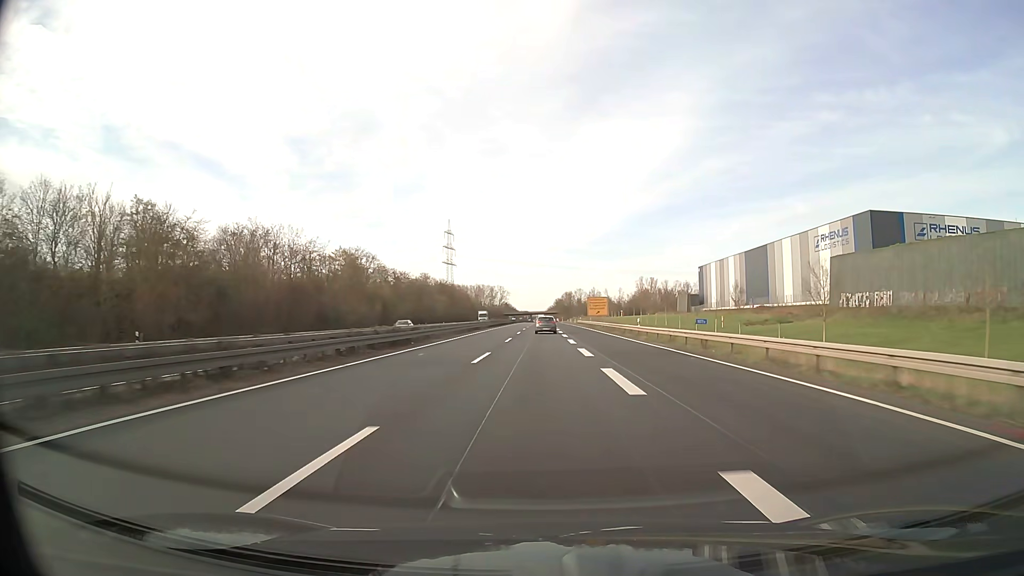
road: trunk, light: Day
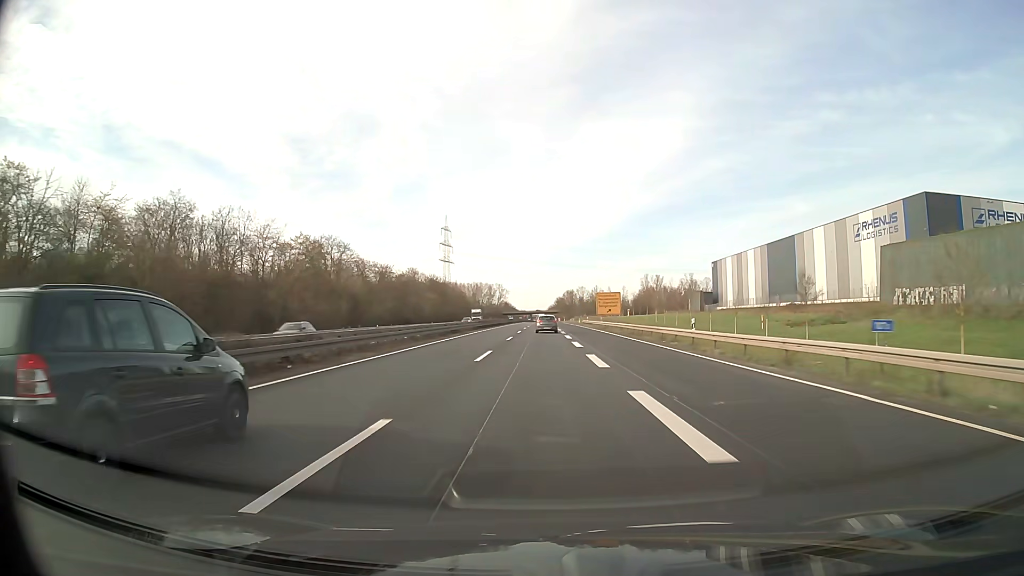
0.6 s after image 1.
(0.0, +17.4) m; 0°
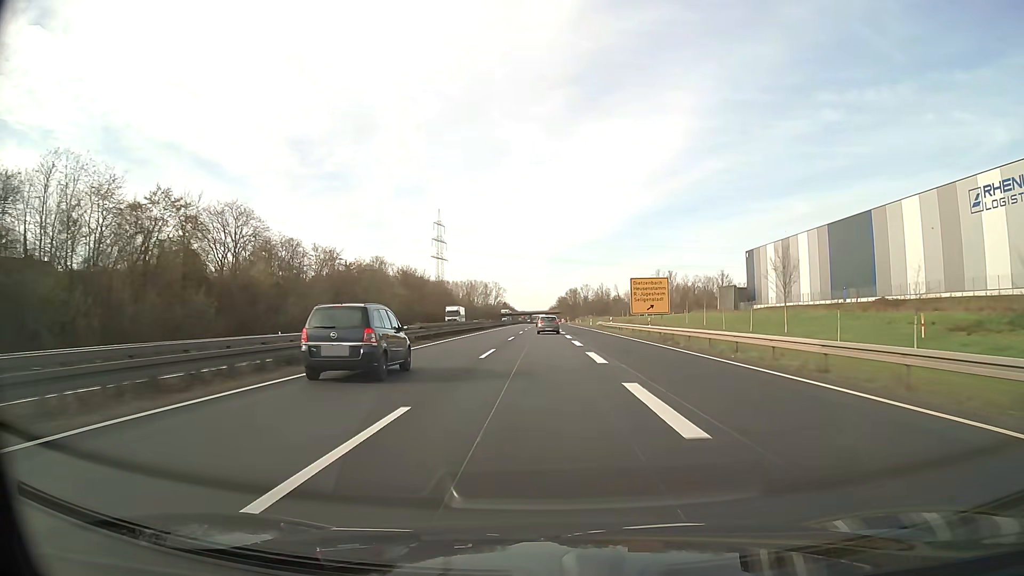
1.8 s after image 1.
(0.0, +34.8) m; 0°
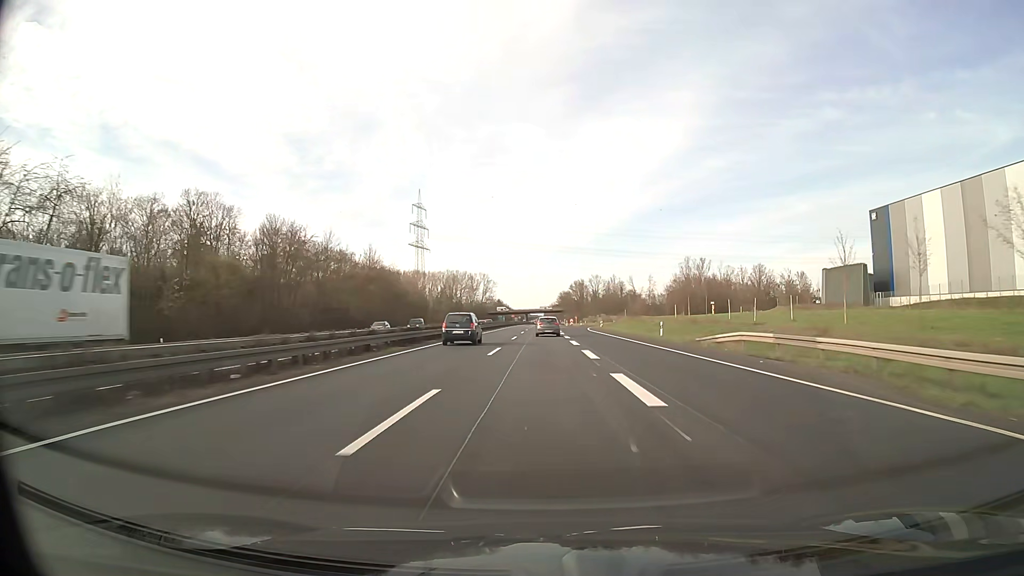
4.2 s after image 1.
(+0.1, +69.5) m; 0°
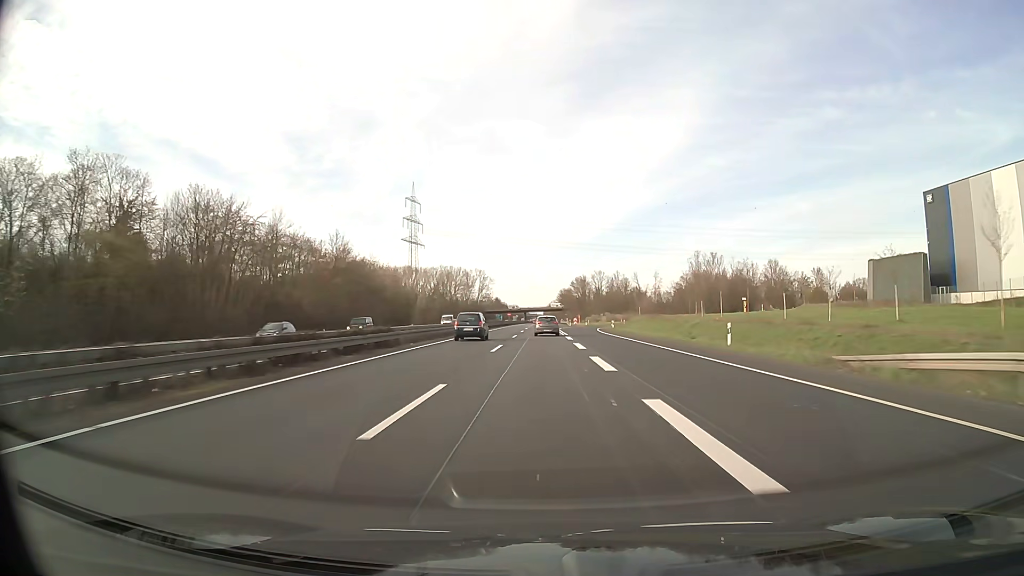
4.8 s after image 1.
(0.0, +17.3) m; 0°
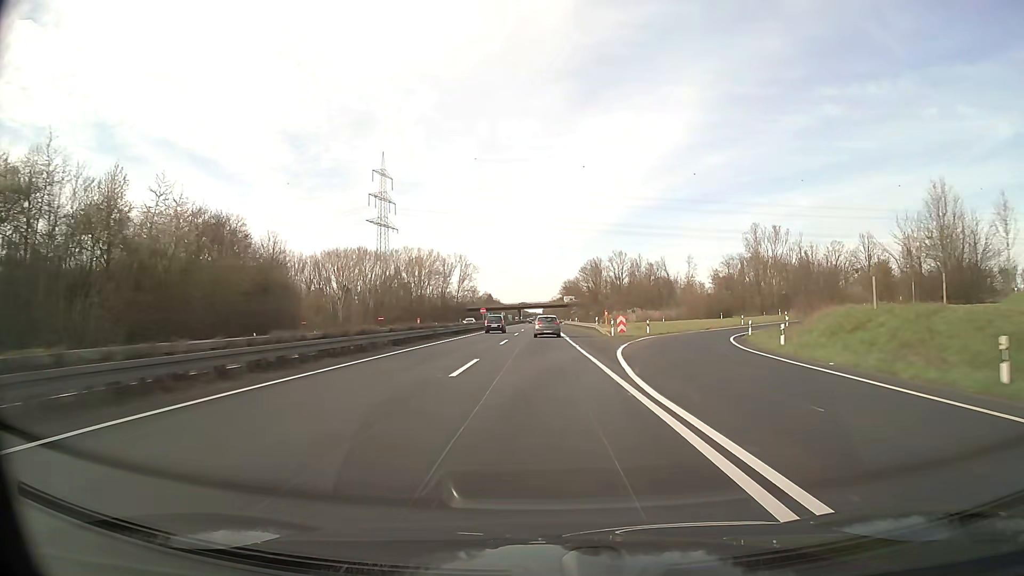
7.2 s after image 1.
(0.0, +68.4) m; 0°
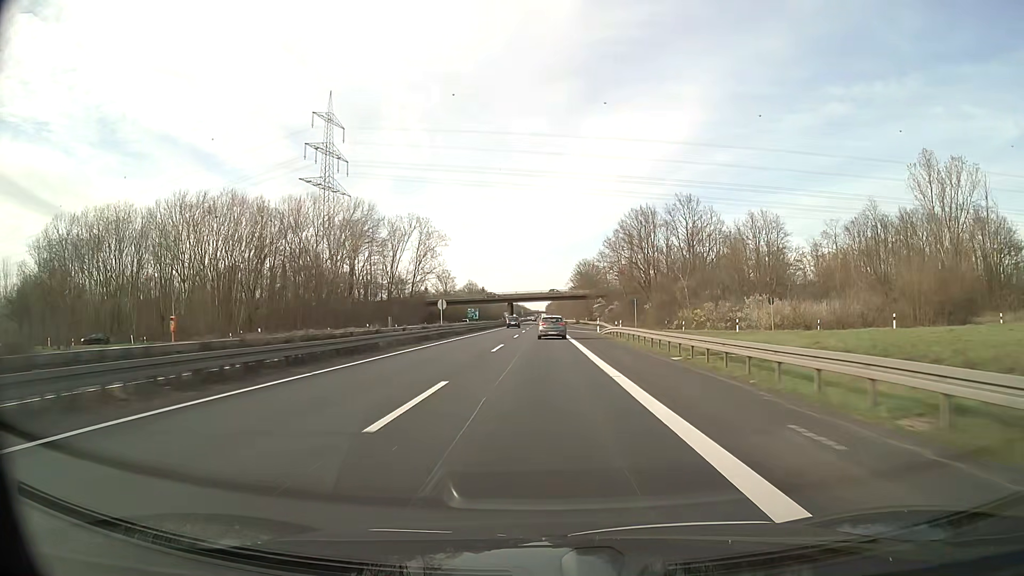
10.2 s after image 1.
(-0.1, +84.0) m; 0°
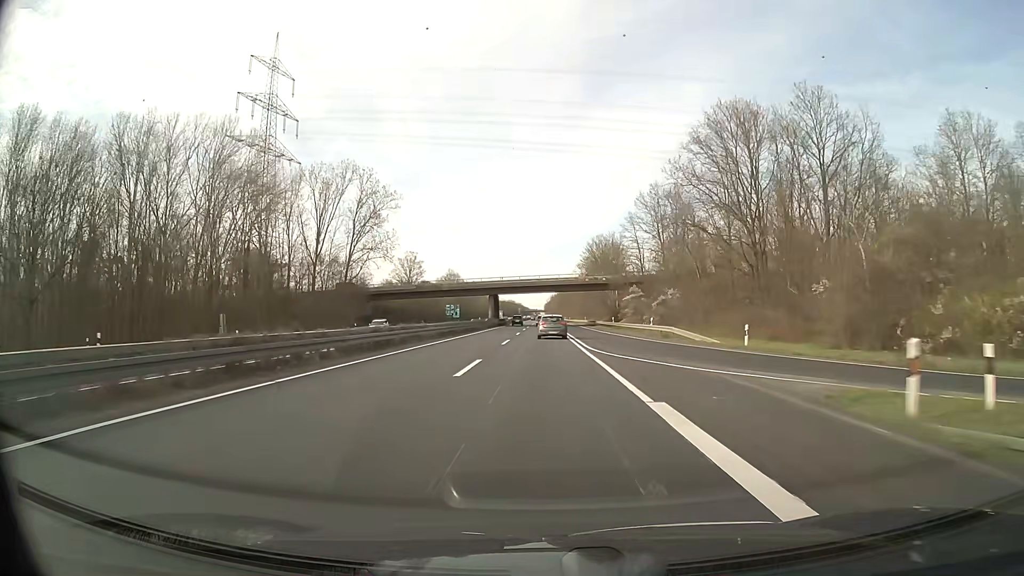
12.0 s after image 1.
(0.0, +49.8) m; 0°
(0, +10) (0, +20) (0, +30) (0, +40) (0, +50) (0, +60) (0, +70) (0, +80) (0, +90) (0, +100) m
